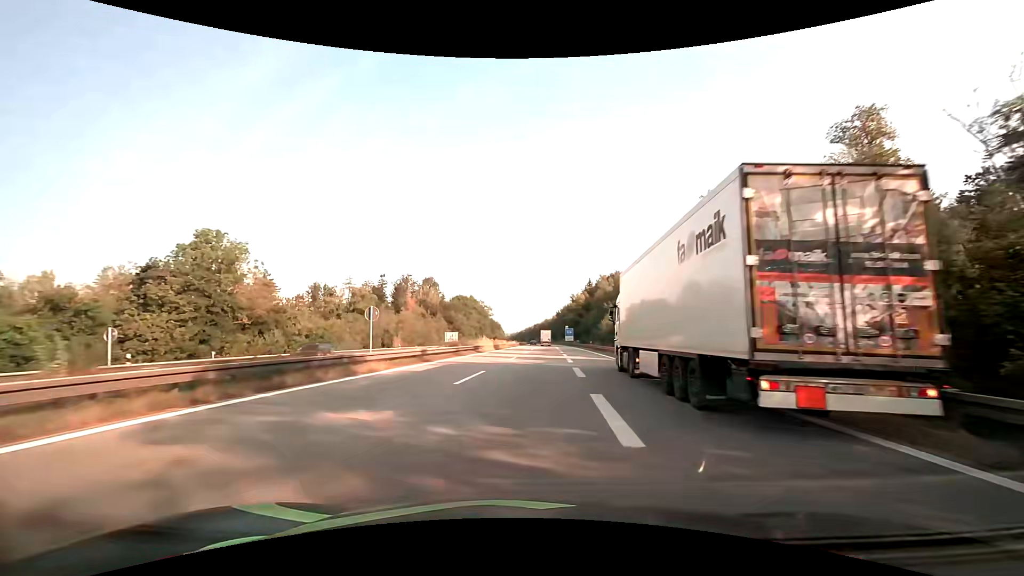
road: motorway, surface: asphalt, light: Day
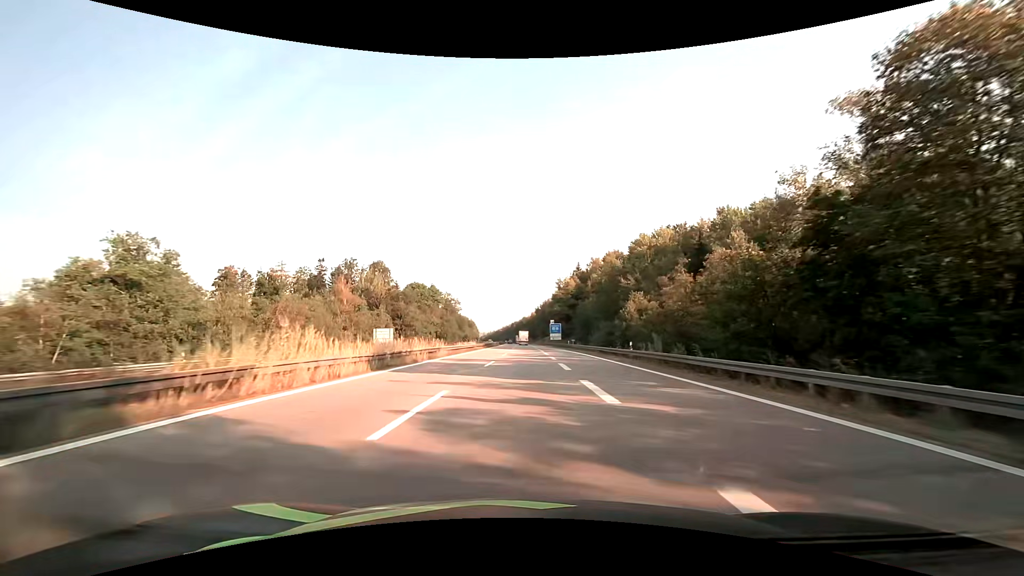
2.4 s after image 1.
(+1.4, +43.8) m; +3°
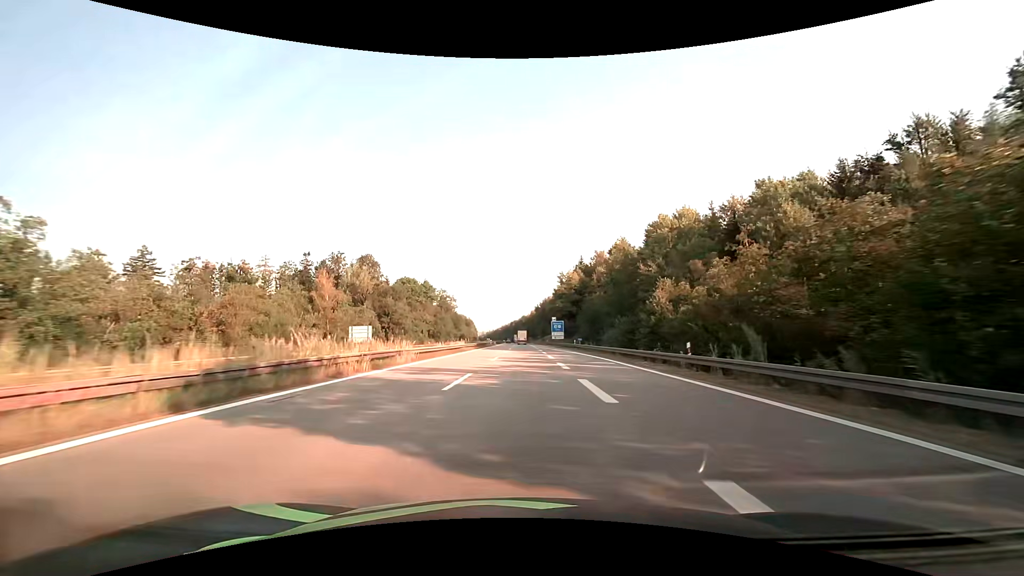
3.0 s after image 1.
(0.0, +11.8) m; 0°
(0, +10) (0, +20) (0, +30) (0, +40) (-1, +50) (-1, +60) (-1, +70) (-1, +80) (-1, +90) (-1, +100) m
